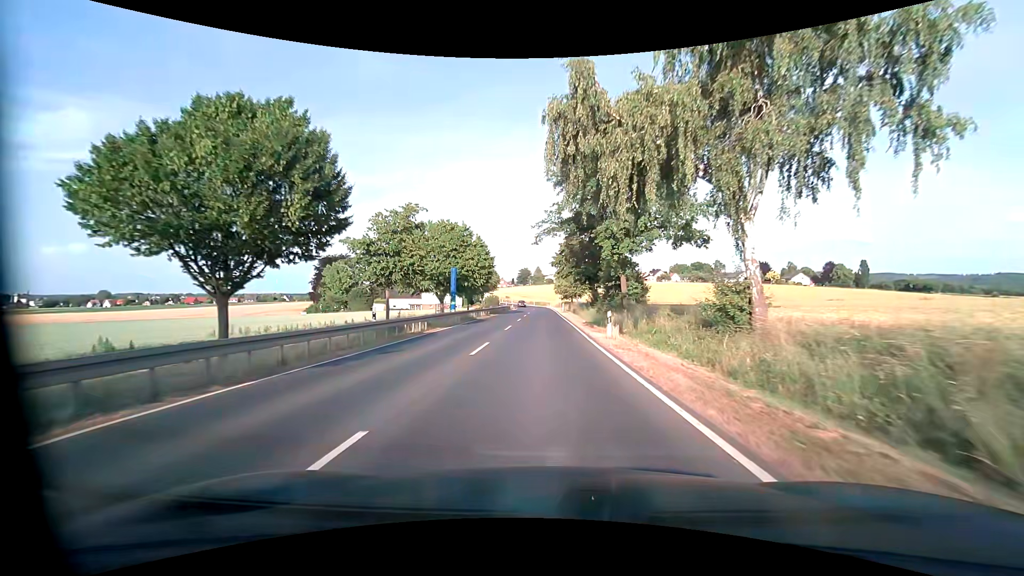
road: primary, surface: asphalt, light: Day
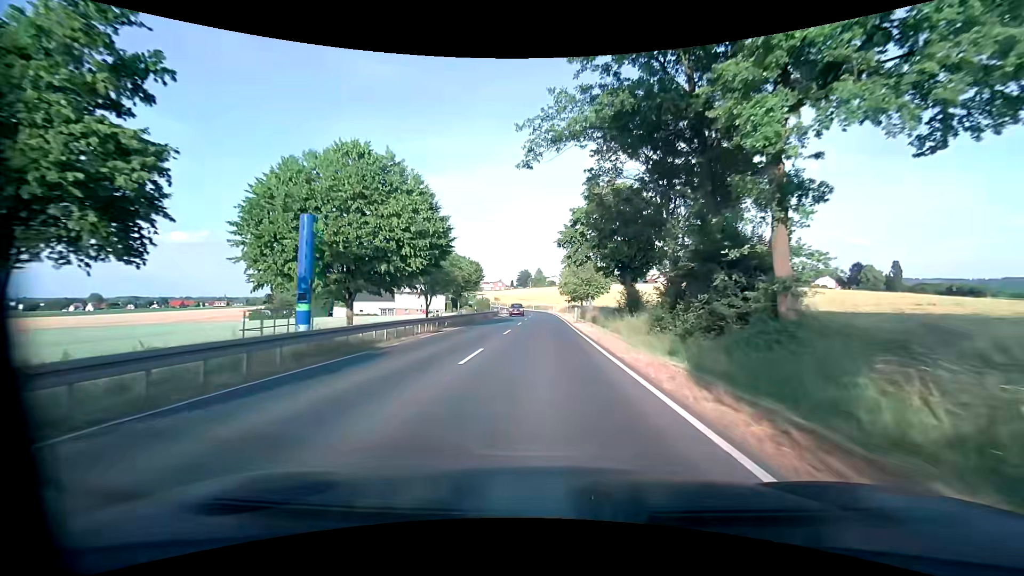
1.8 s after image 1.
(+0.1, +25.4) m; 0°
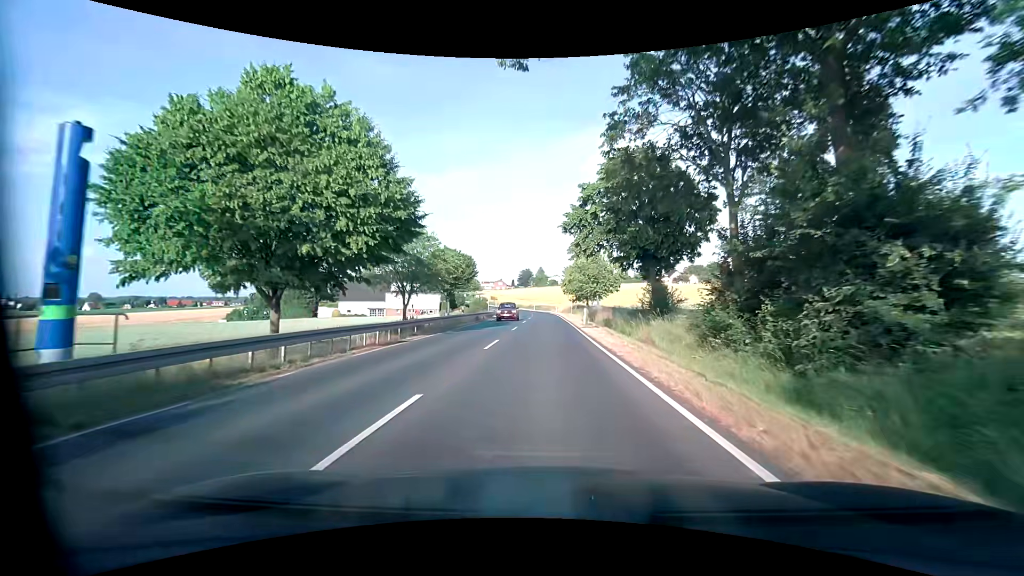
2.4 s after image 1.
(0.0, +7.9) m; 0°
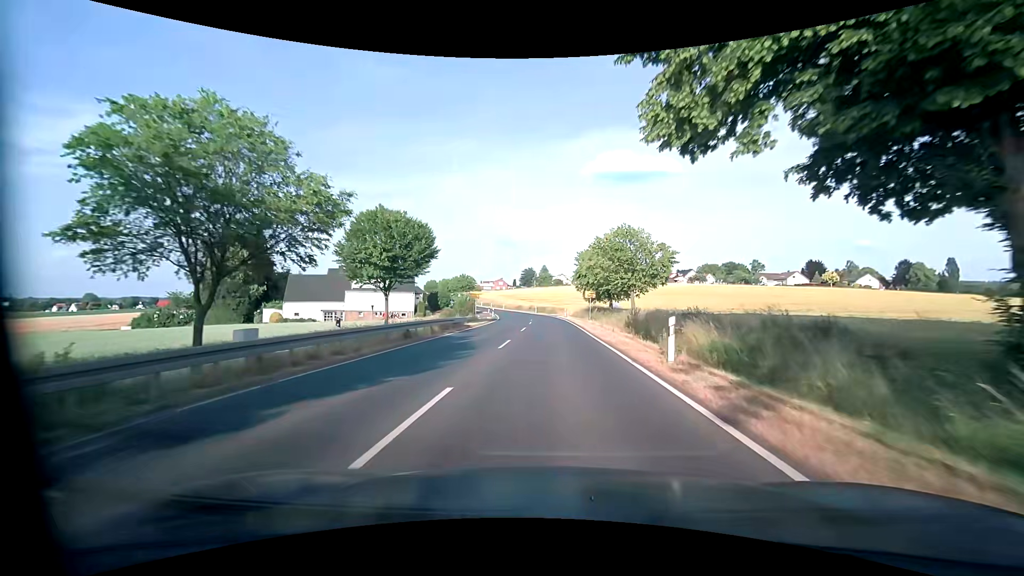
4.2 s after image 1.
(-0.2, +23.1) m; -1°
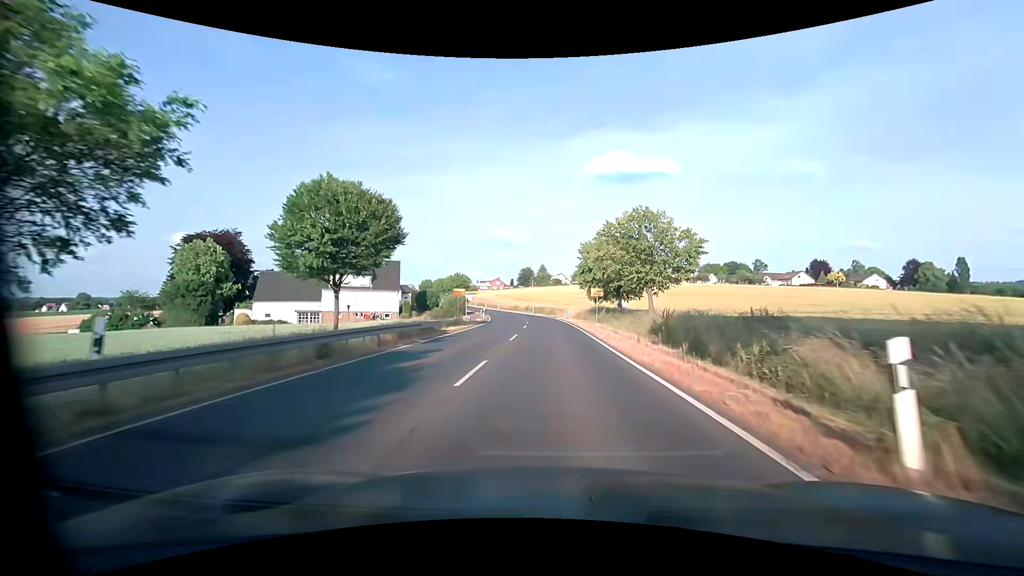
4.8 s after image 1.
(0.0, +7.7) m; 0°
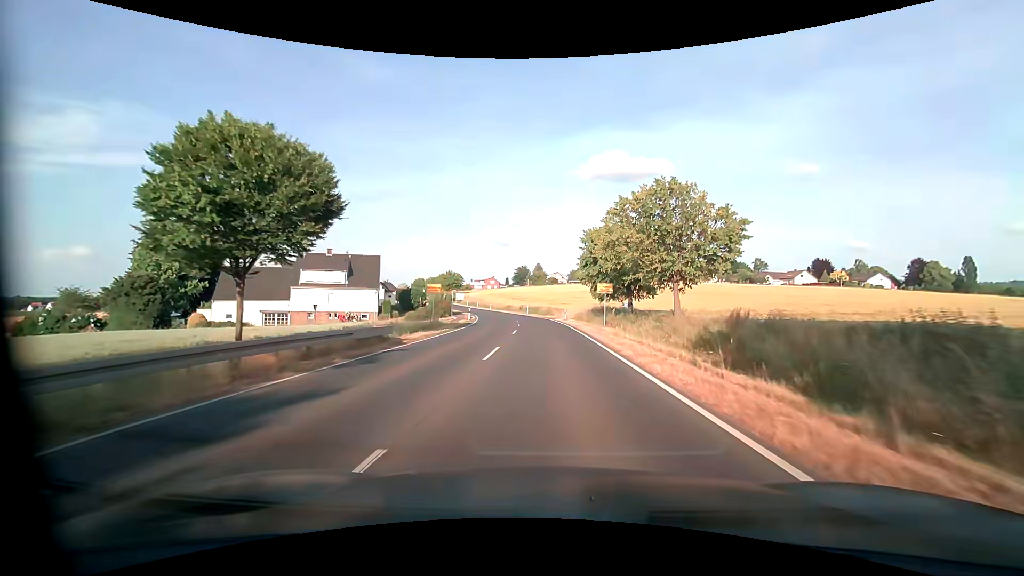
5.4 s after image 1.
(0.0, +7.7) m; 0°
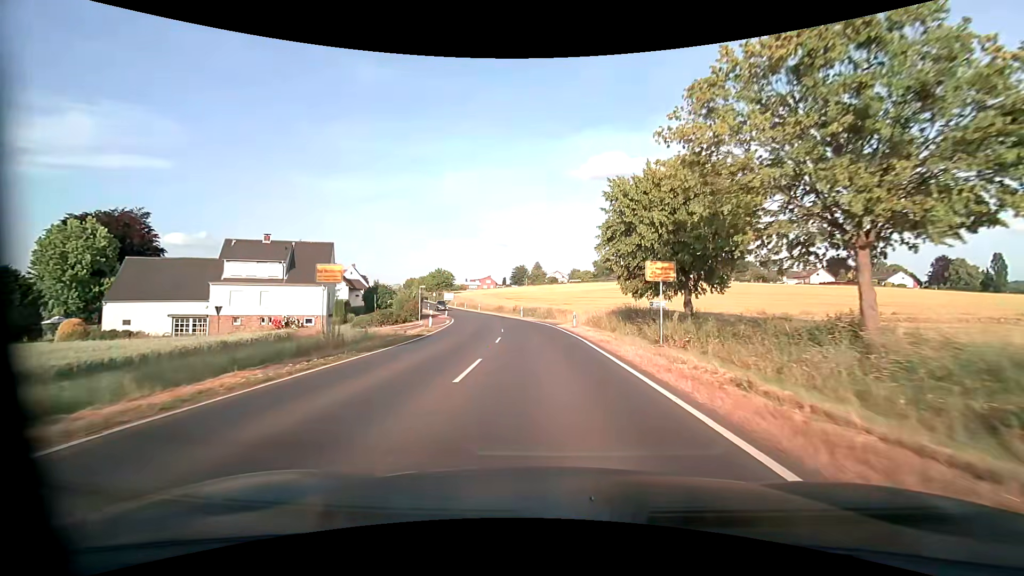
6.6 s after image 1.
(0.0, +15.6) m; 0°
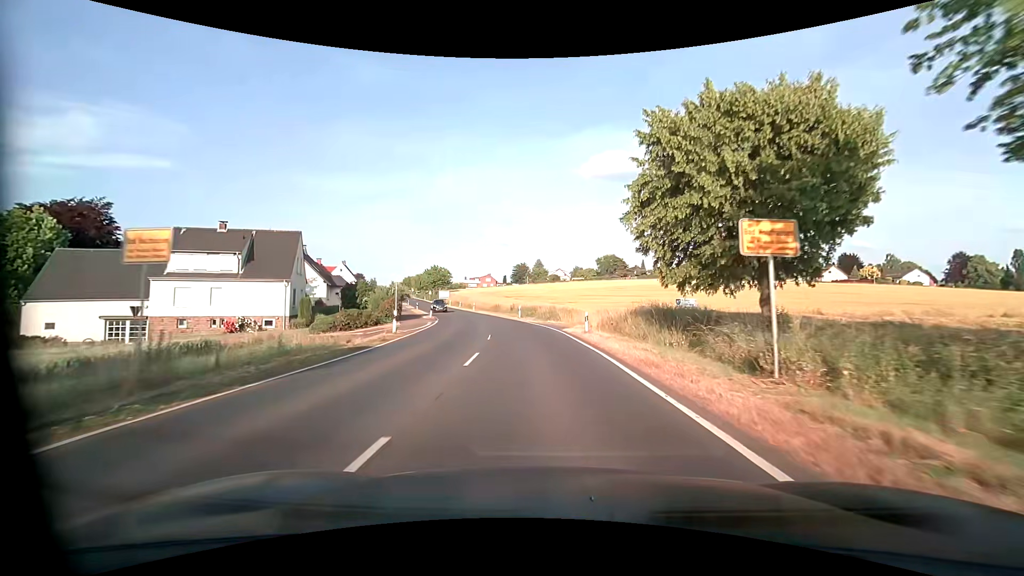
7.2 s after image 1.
(0.0, +7.9) m; 0°
(0, +10) (0, +20) (-1, +30) (-3, +40) (-6, +50) (-8, +59) (-11, +69) (-14, +78) (-17, +88) (-21, +97) m
